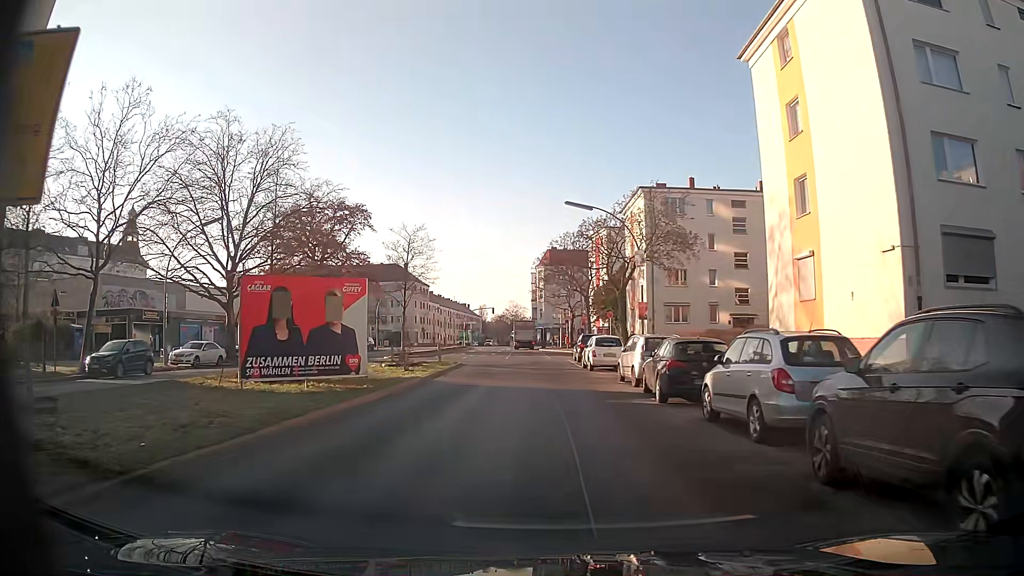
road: secondary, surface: asphalt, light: Day
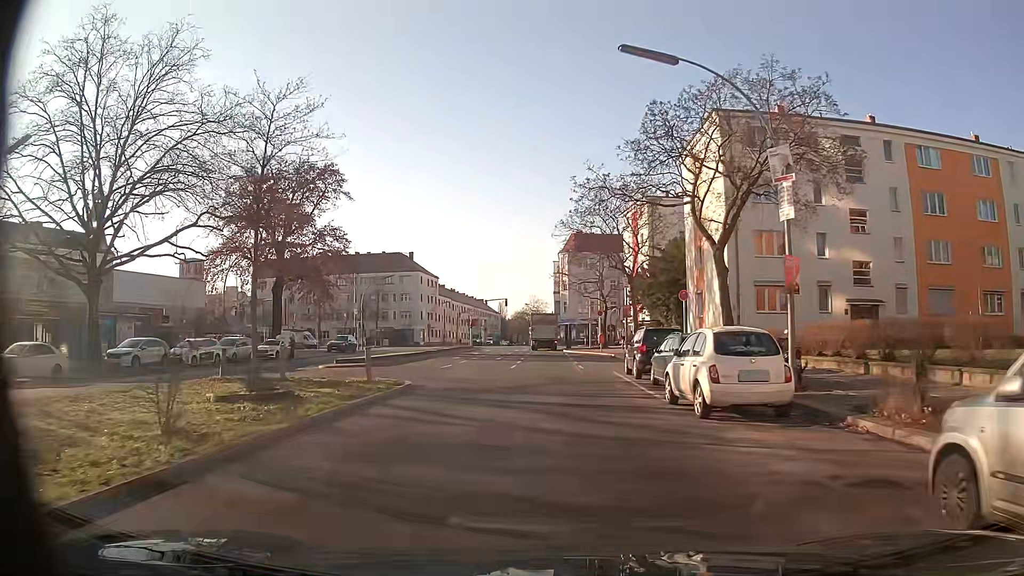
(-0.3, +18.0) m; -2°
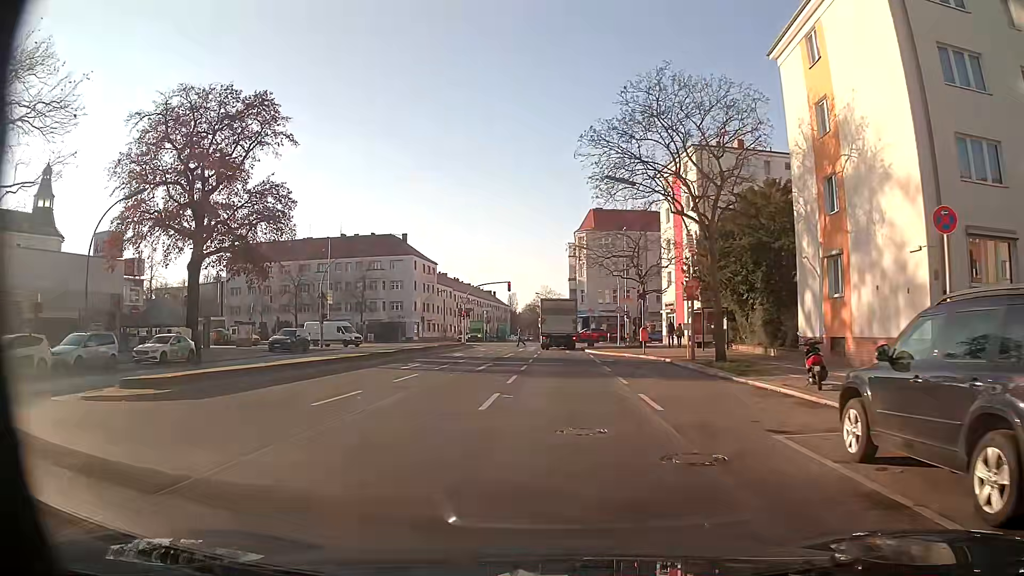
(-0.2, +17.7) m; 0°
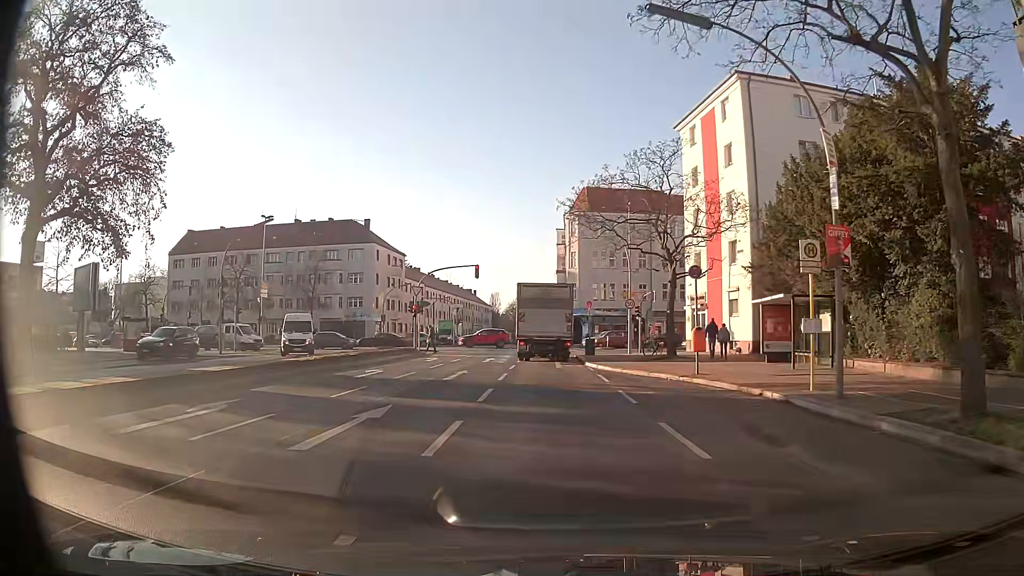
(-0.1, +16.1) m; +1°
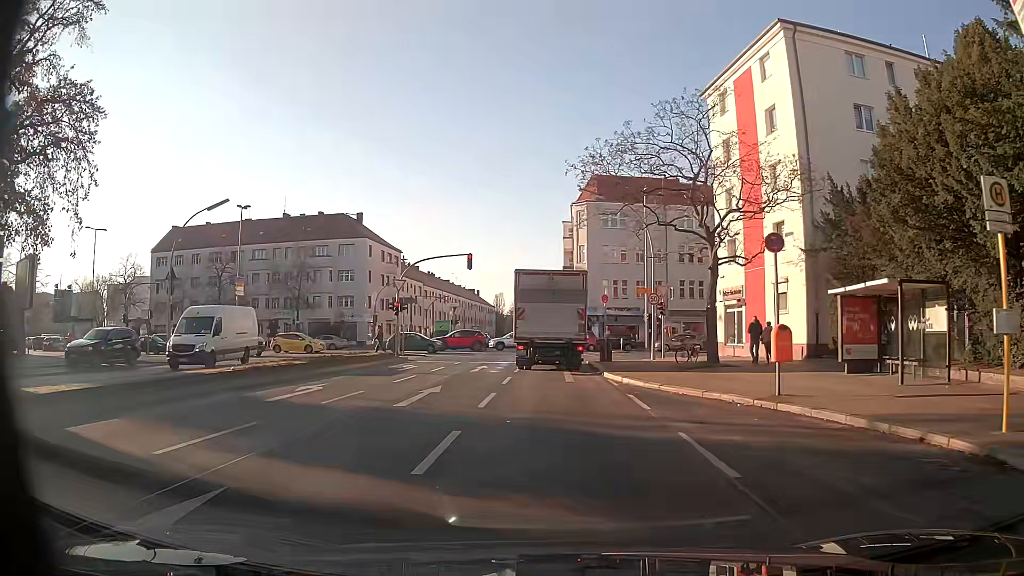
(-0.1, +6.8) m; -3°
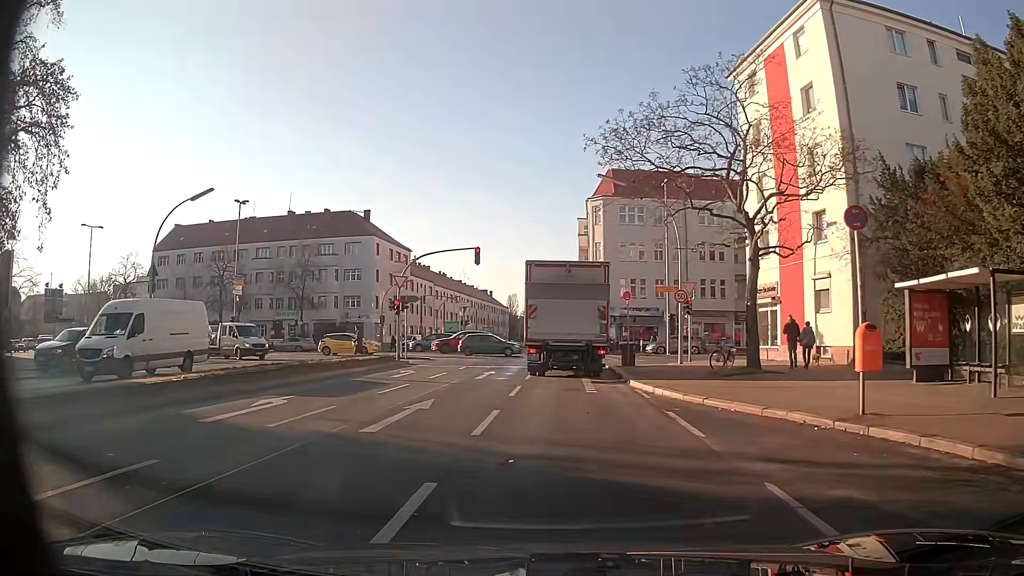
(0.0, +3.2) m; +1°
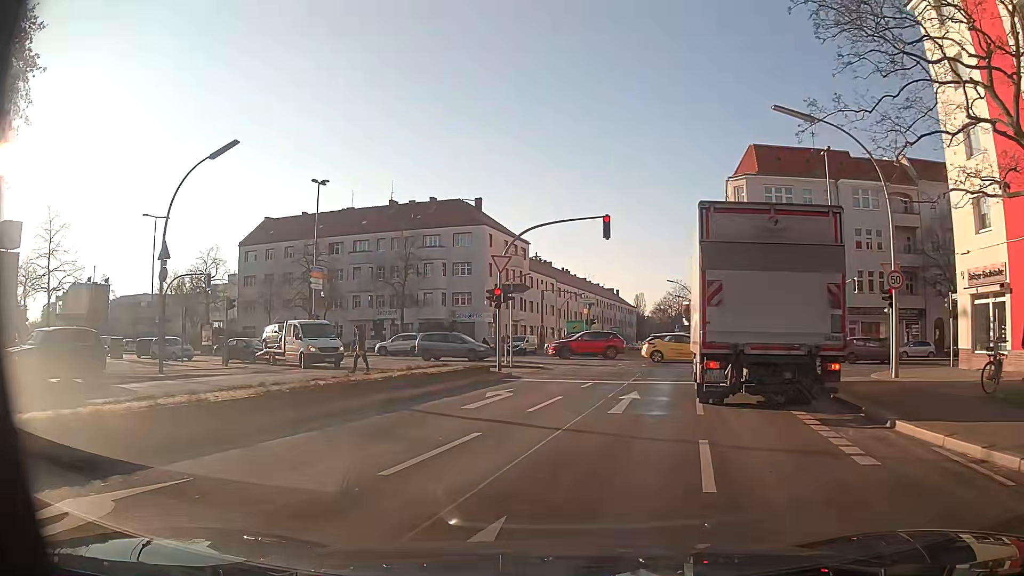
(-0.8, +9.2) m; -11°
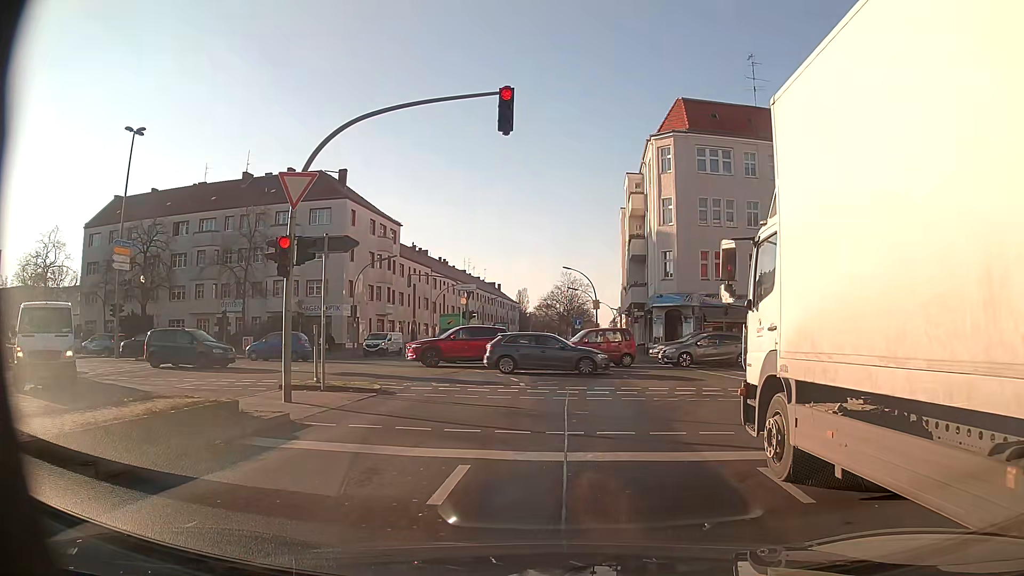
(+0.6, +12.5) m; +11°
